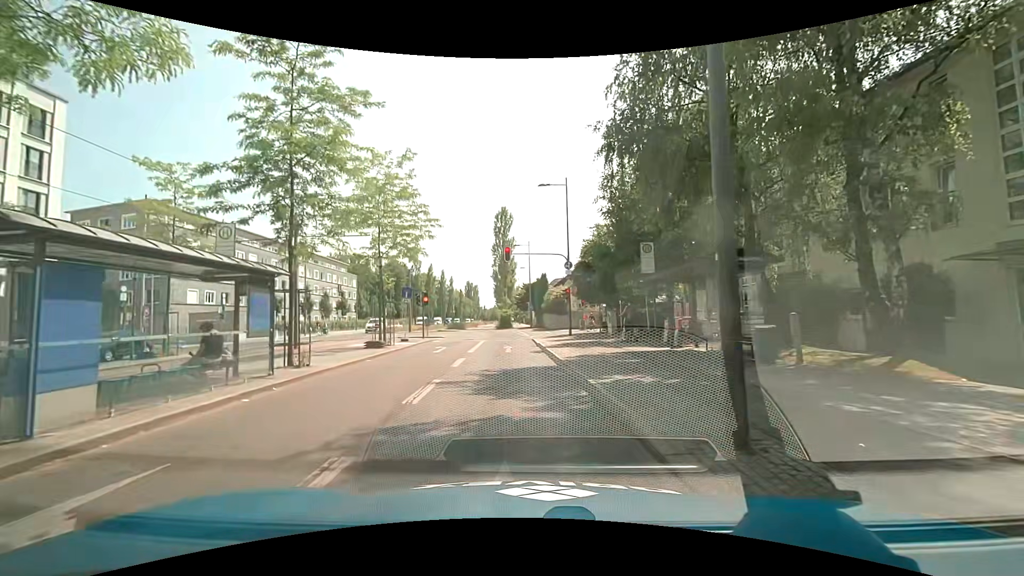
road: secondary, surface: asphalt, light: Day
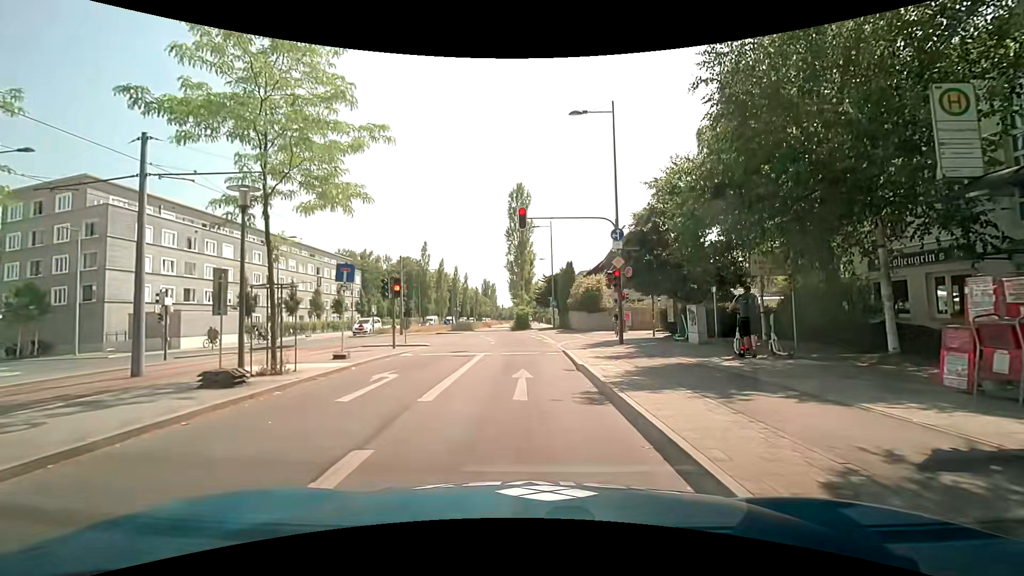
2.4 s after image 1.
(-0.2, +11.7) m; -2°
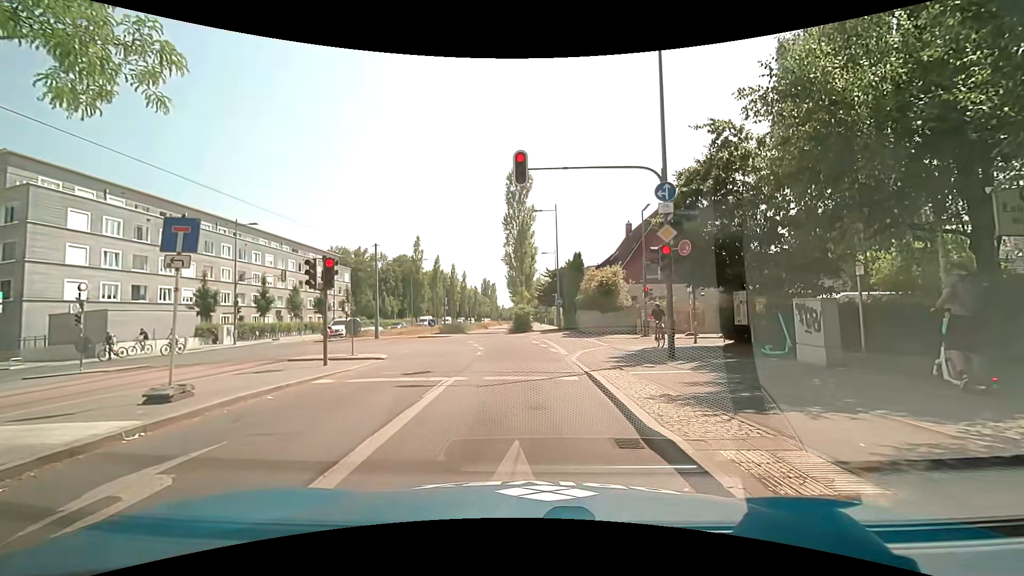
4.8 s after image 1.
(0.0, +7.3) m; -1°
